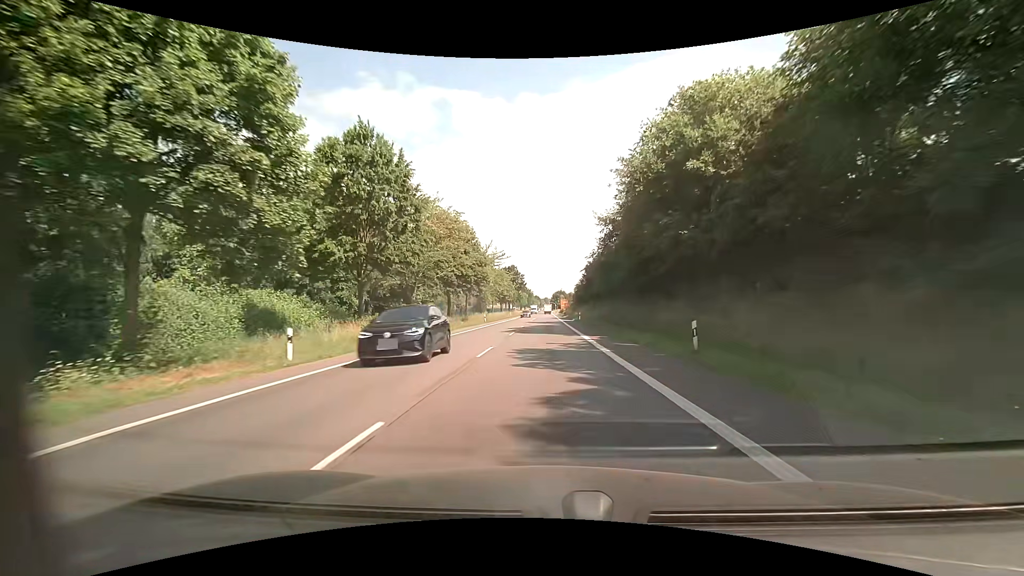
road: primary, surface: asphalt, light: Day
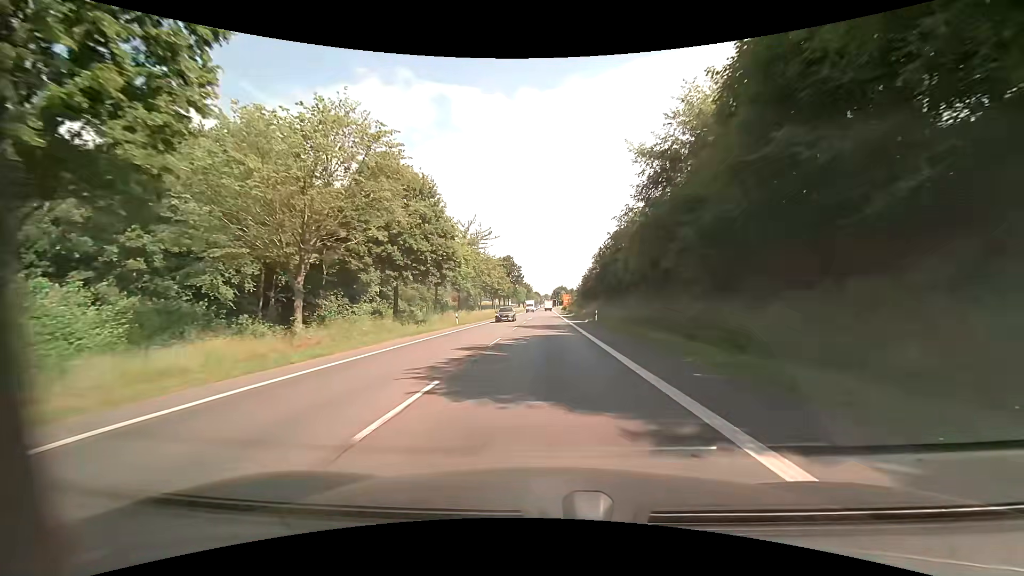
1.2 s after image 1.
(+0.1, +21.5) m; 0°
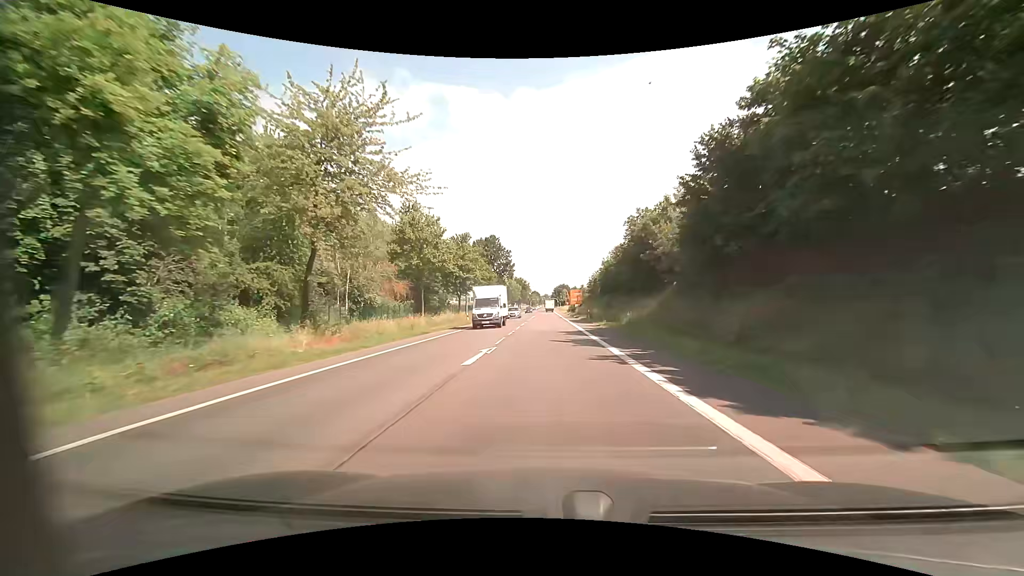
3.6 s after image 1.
(+0.3, +42.9) m; 0°
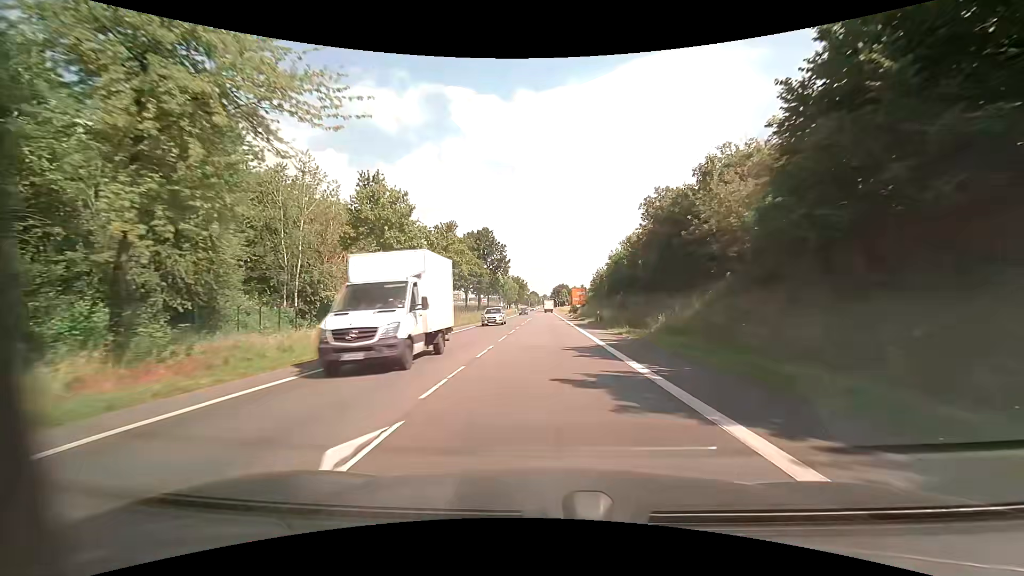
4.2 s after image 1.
(0.0, +10.7) m; 0°
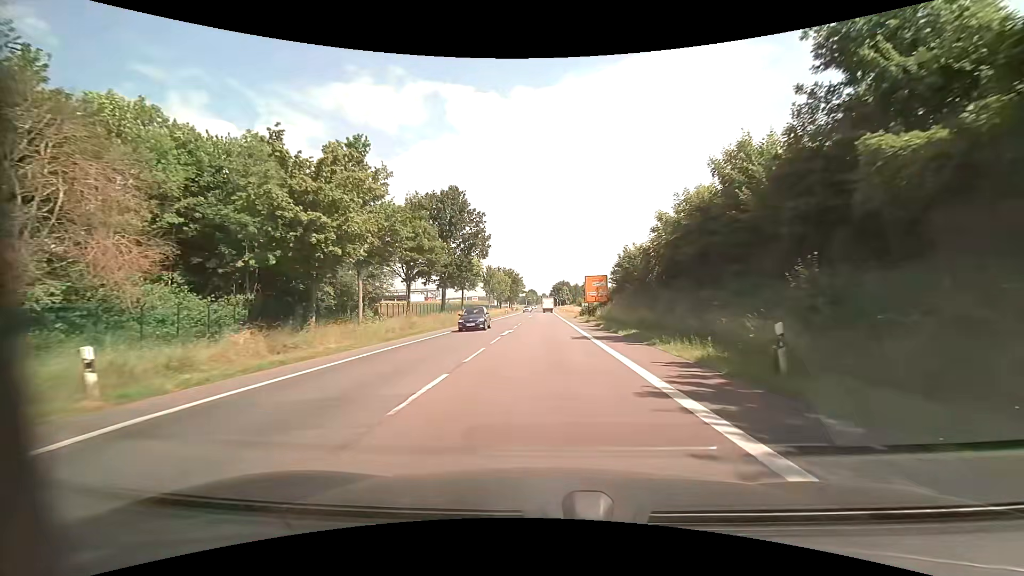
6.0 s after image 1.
(+0.1, +32.2) m; 0°
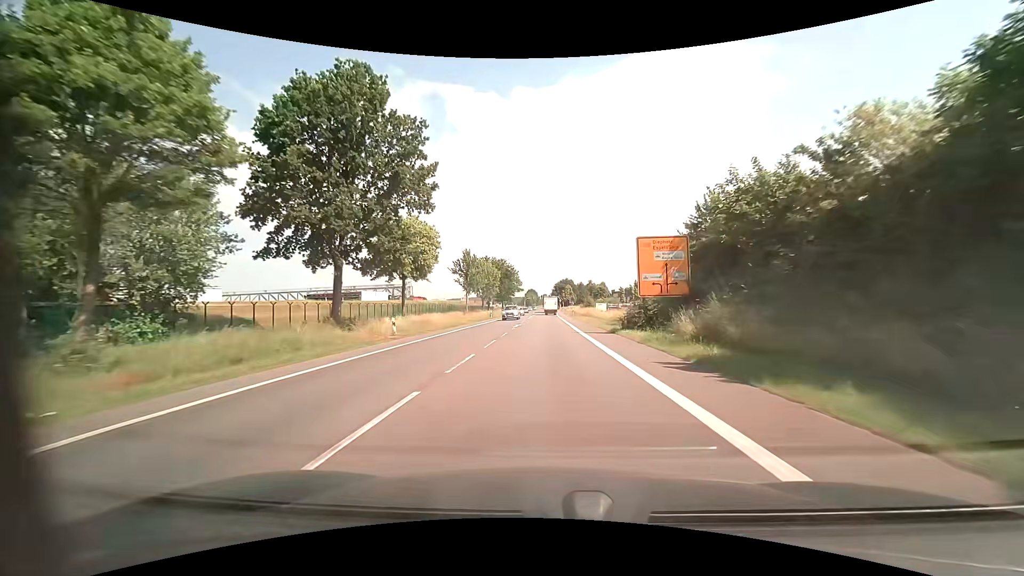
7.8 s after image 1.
(+0.1, +32.2) m; 0°
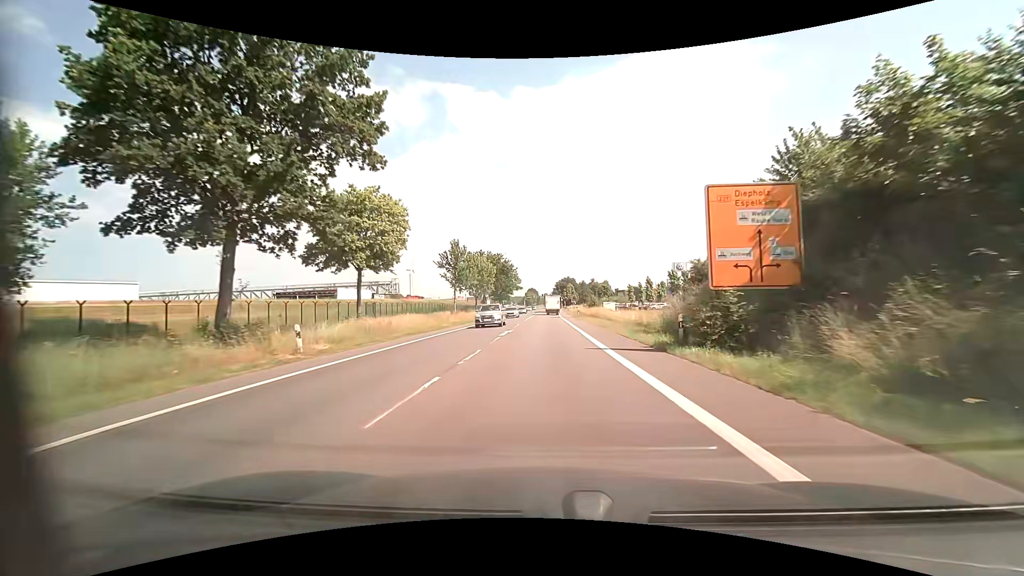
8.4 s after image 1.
(-0.1, +10.7) m; 0°
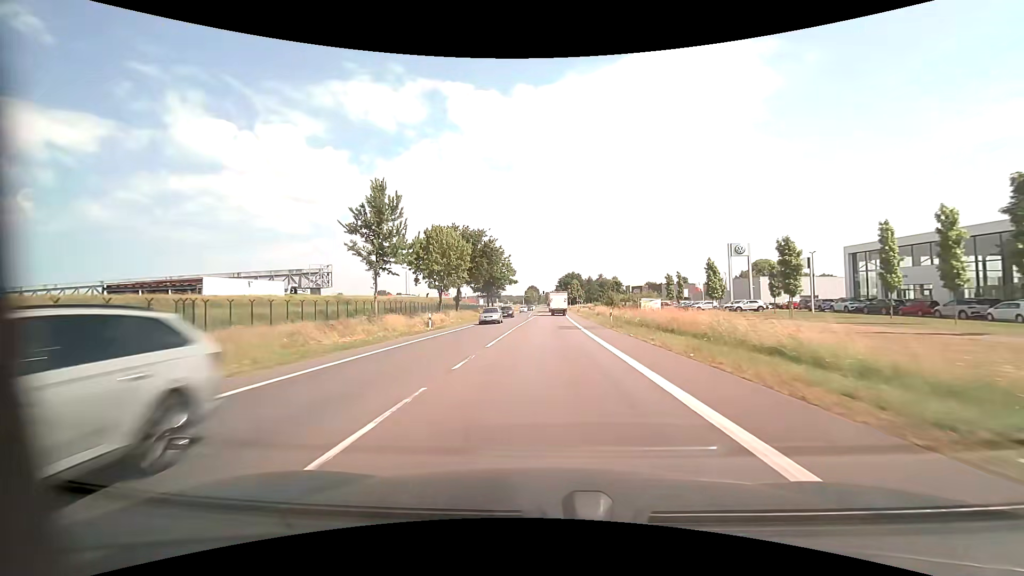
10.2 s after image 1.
(-0.2, +31.5) m; -1°
